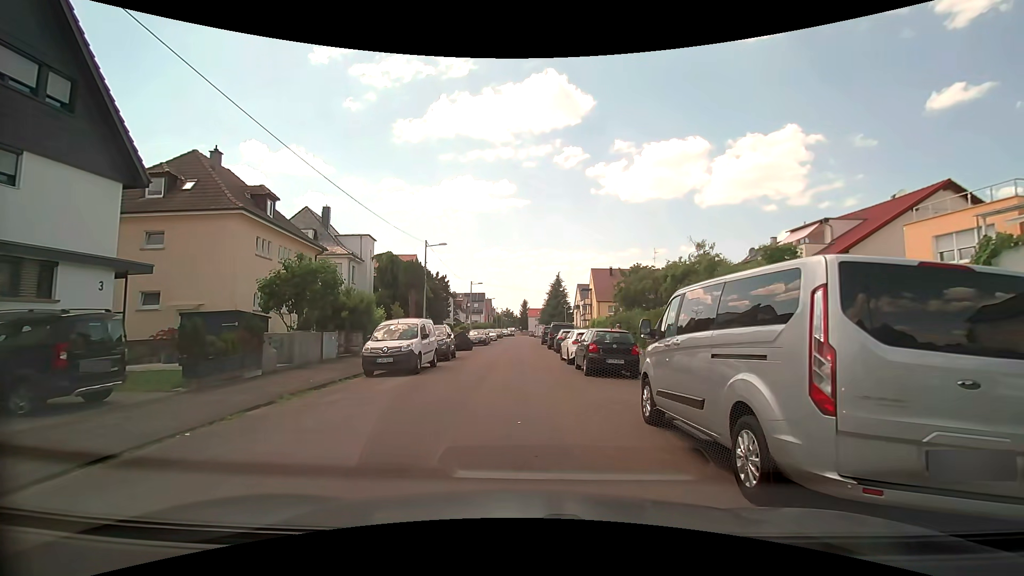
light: Day
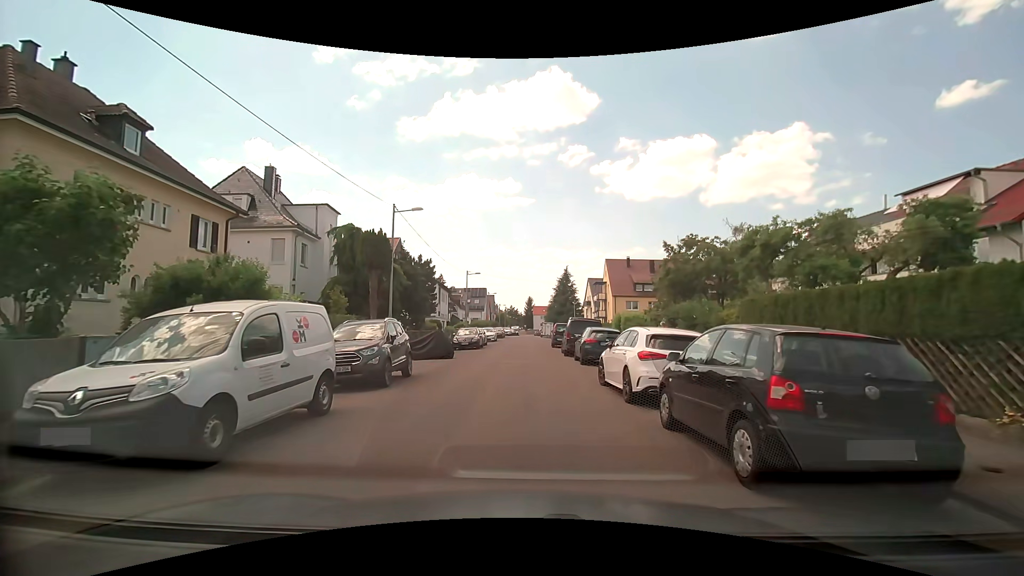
(0.0, +11.0) m; 0°
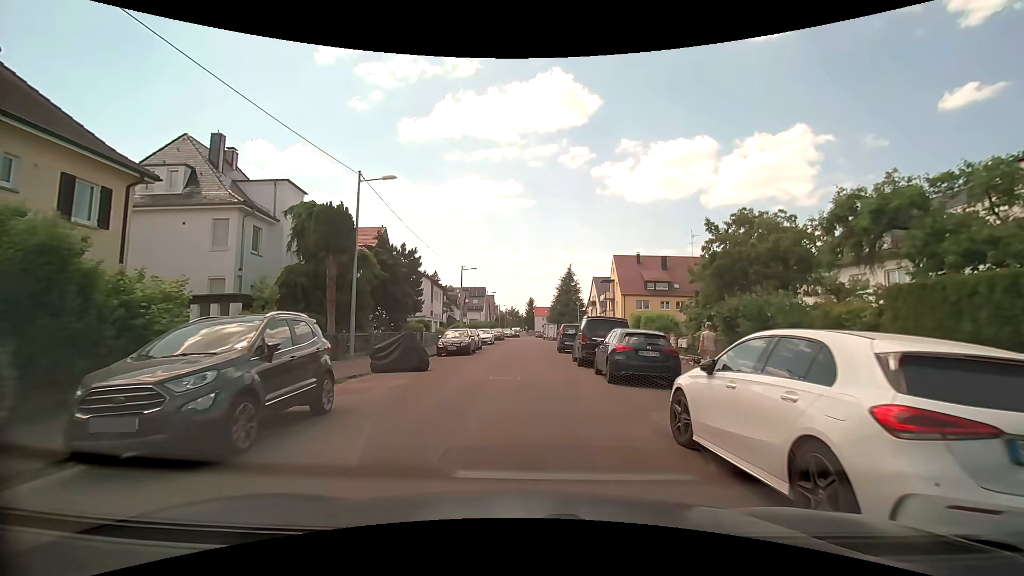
(0.0, +6.0) m; 0°
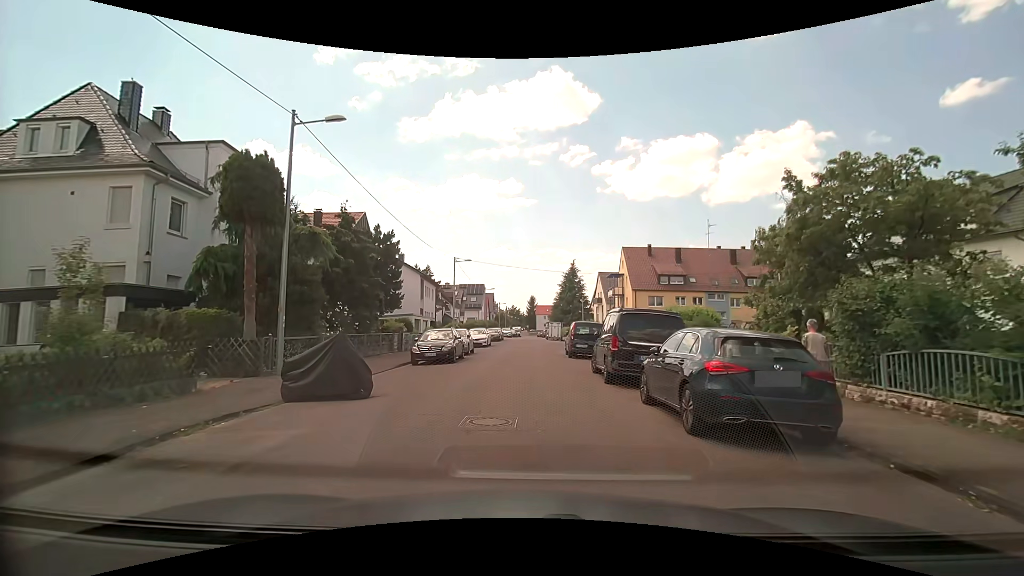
(0.0, +6.2) m; 0°
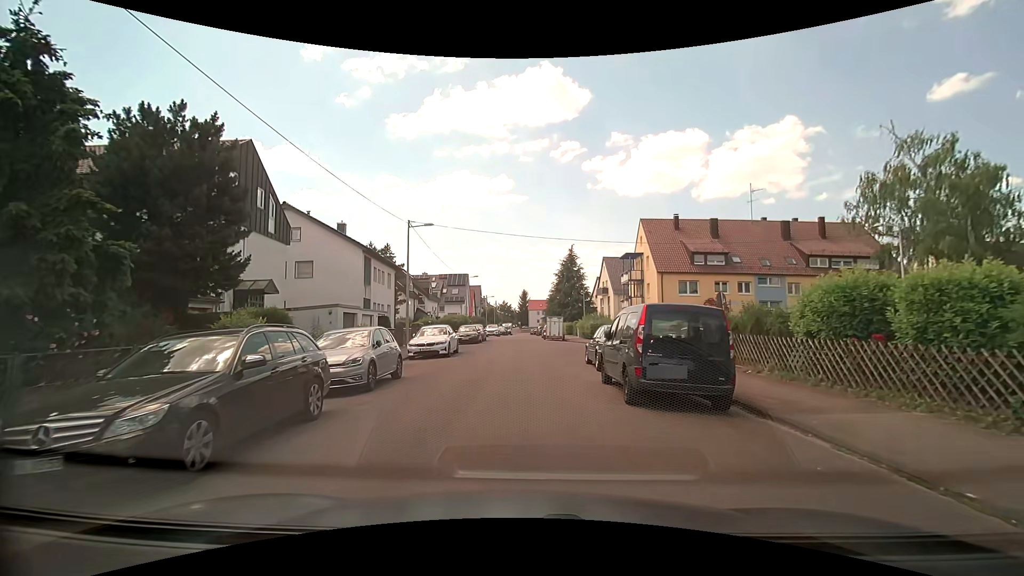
(+0.1, +15.5) m; +1°
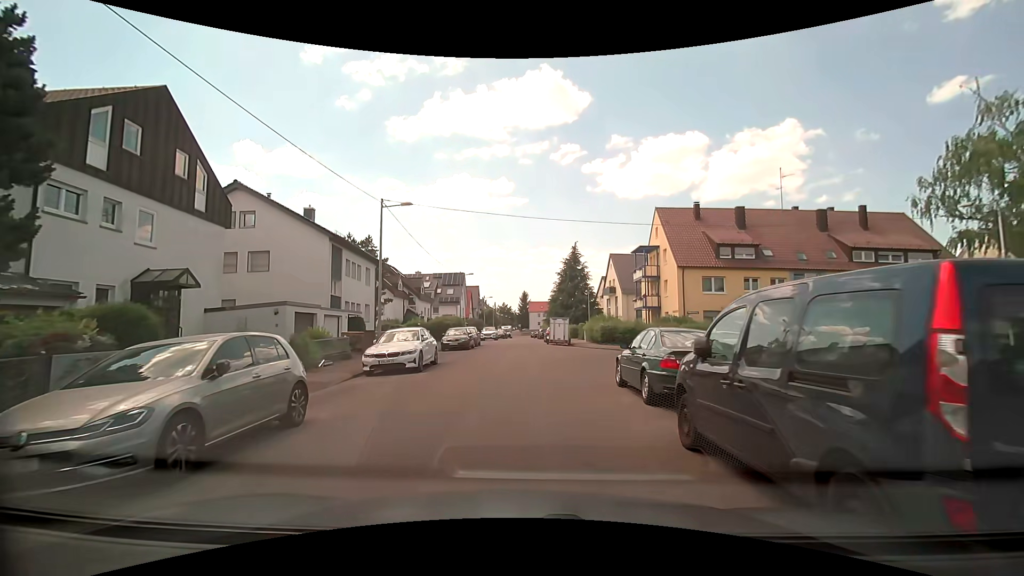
(0.0, +6.1) m; 0°
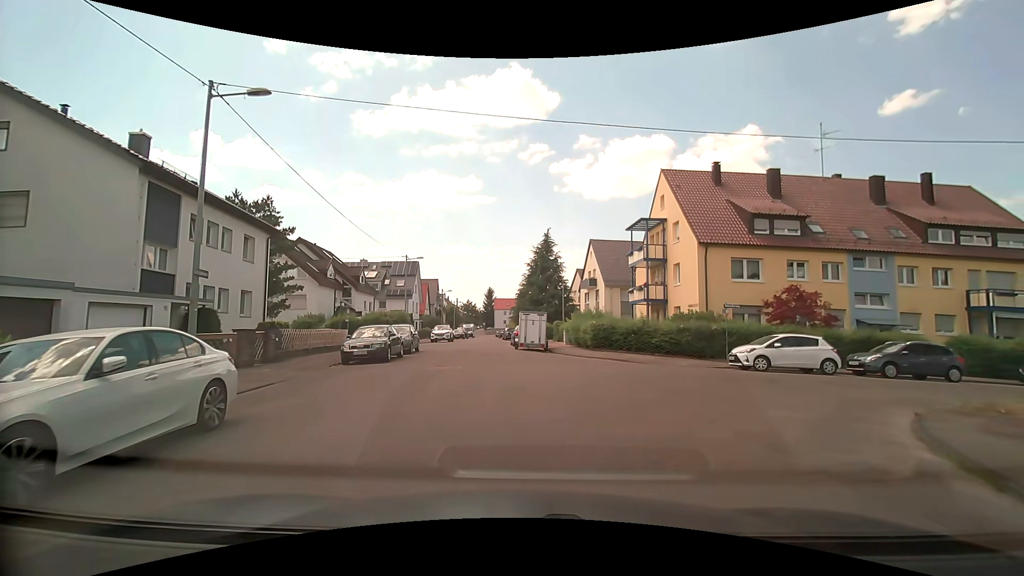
(+0.1, +11.8) m; +4°
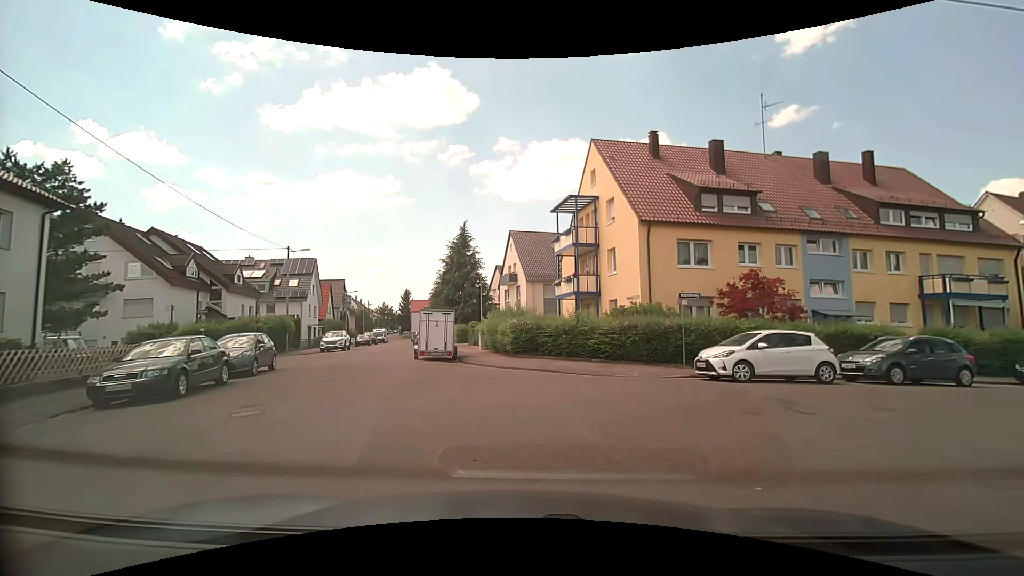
(+0.5, +6.5) m; +9°
